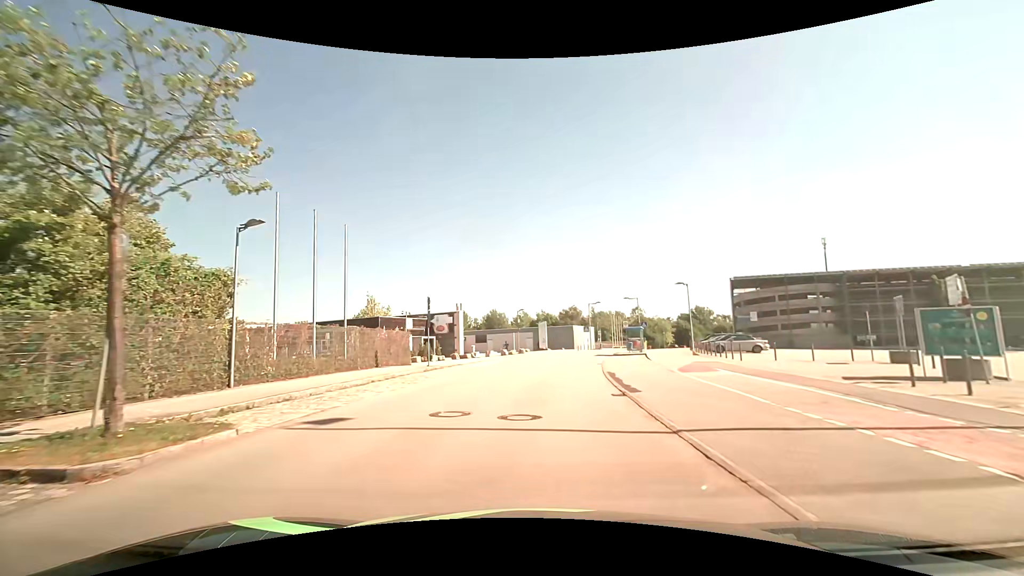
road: residential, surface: asphalt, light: Day
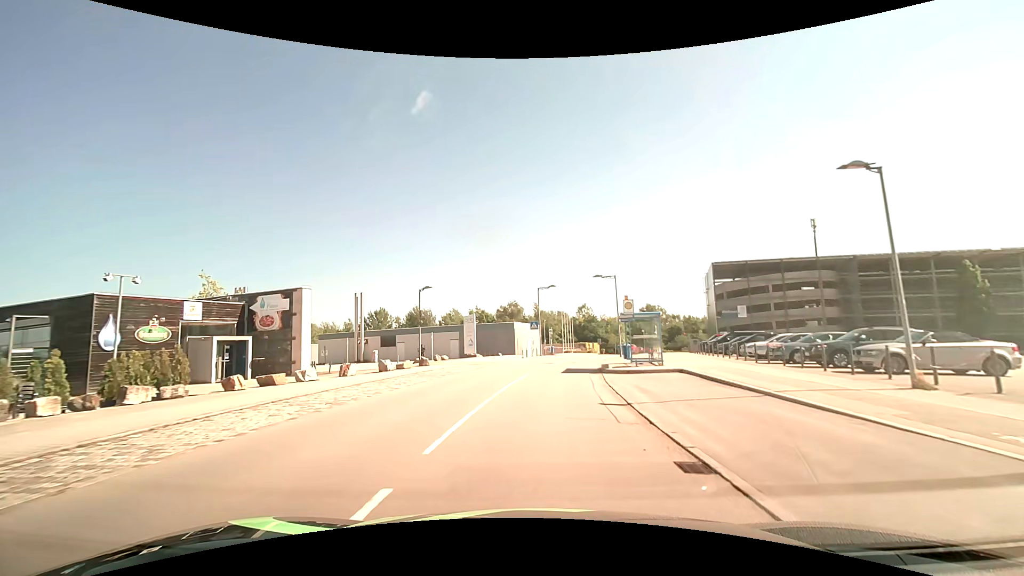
(+1.5, +25.6) m; +7°
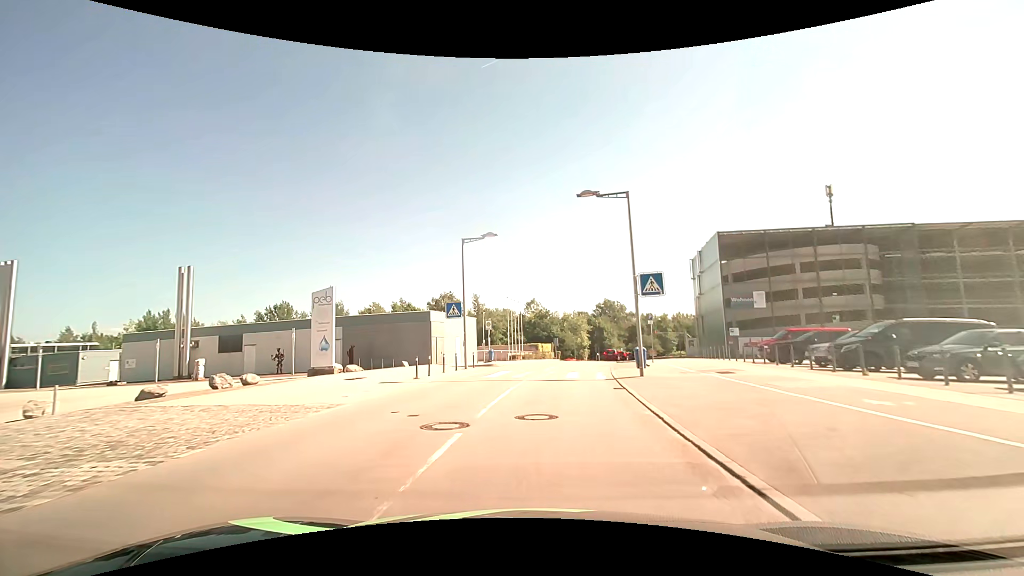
(+1.4, +25.0) m; +6°
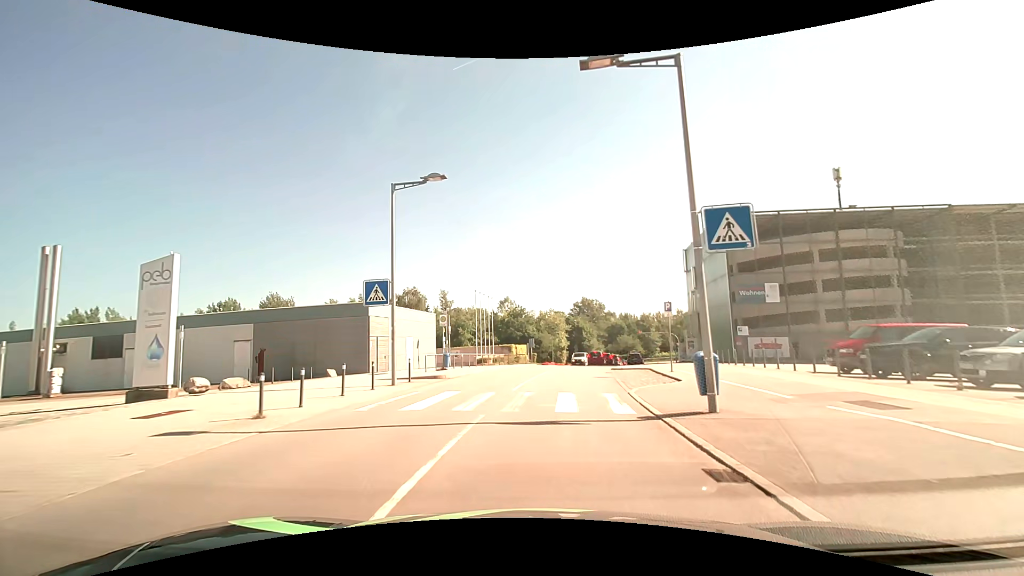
(+0.2, +9.5) m; +3°
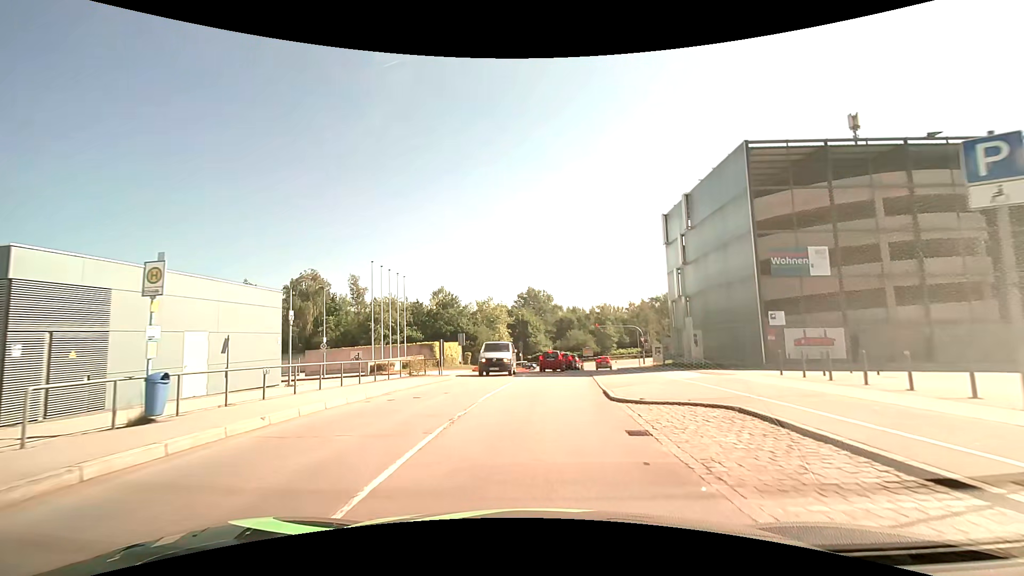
(+1.2, +17.8) m; +7°
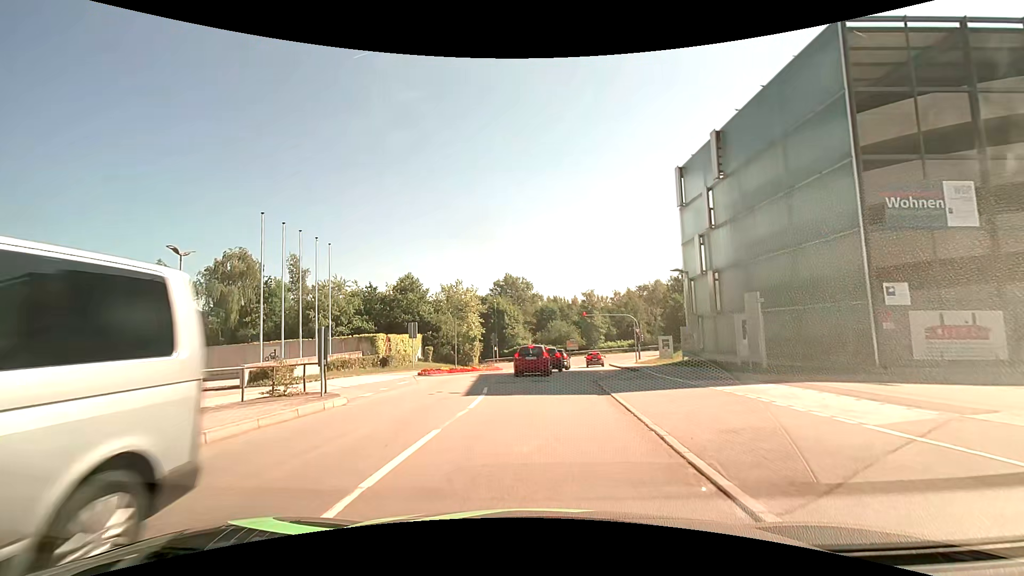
(+0.3, +11.8) m; +3°
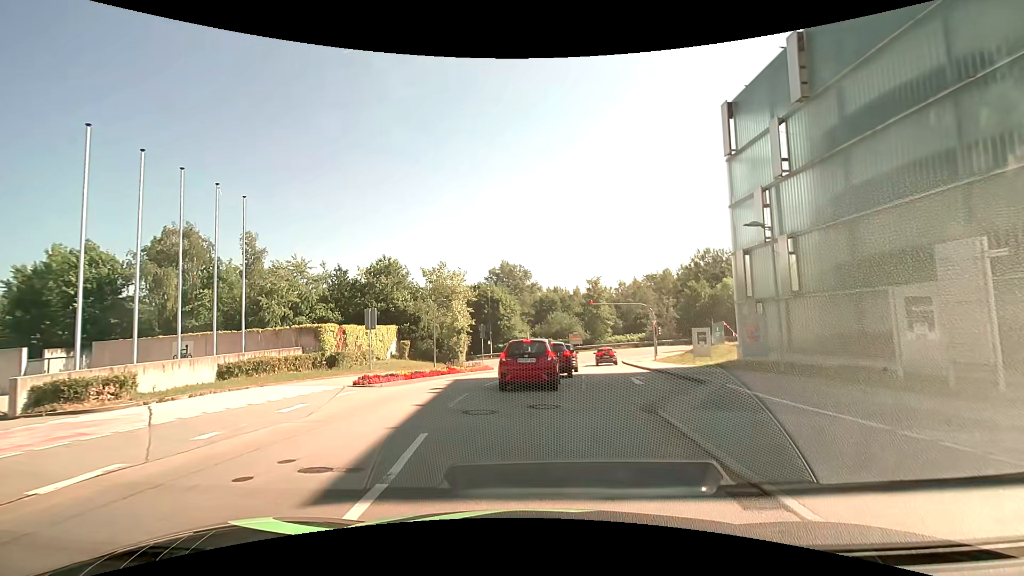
(0.0, +9.2) m; 0°
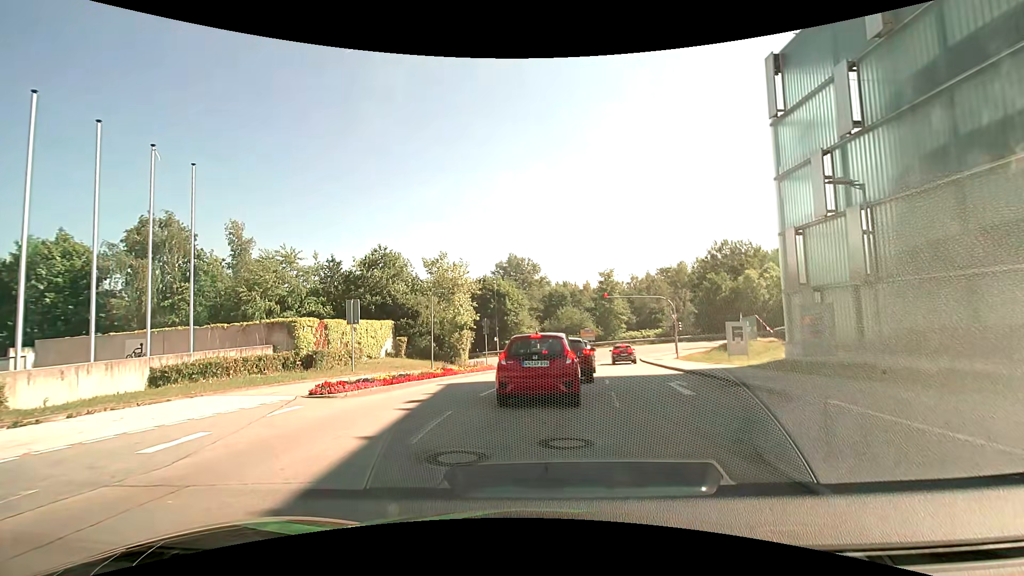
(0.0, +4.0) m; 0°
(0, +10) (+1, +20) (+2, +30) (+3, +40) (+3, +50) (+1, +59) (-7, +66) (-16, +68) (-26, +68) (-36, +68) m
